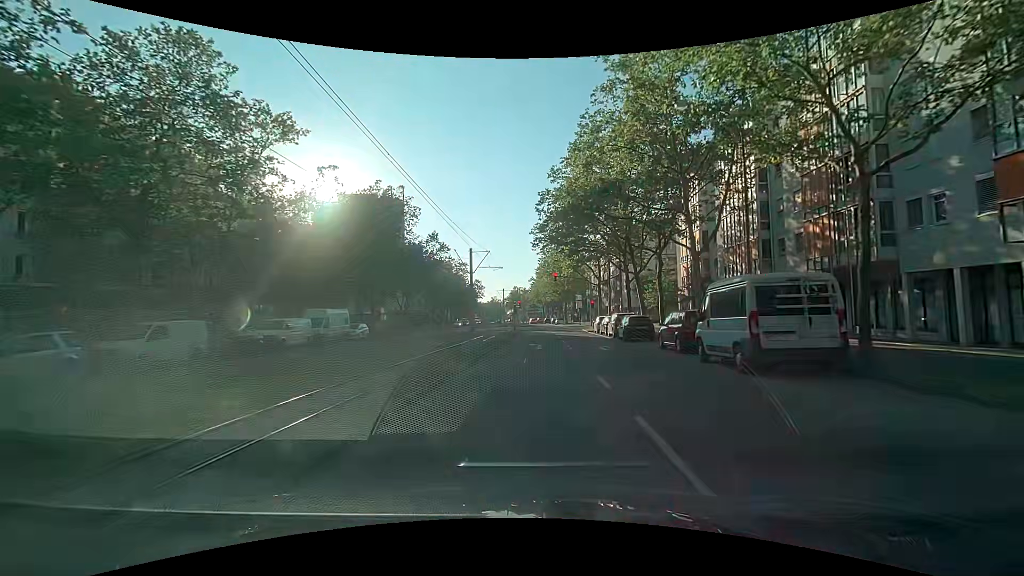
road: tertiary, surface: asphalt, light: Day
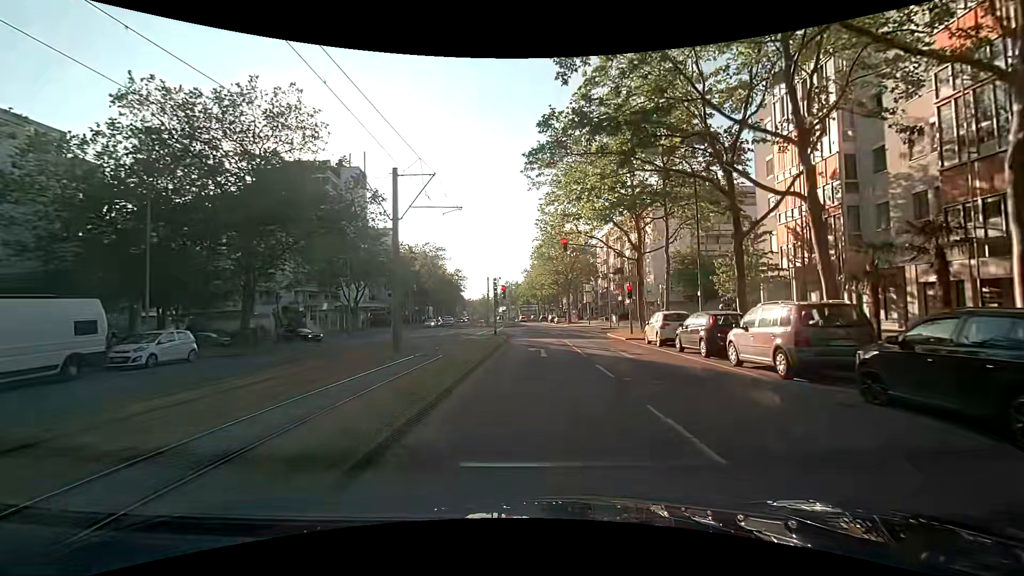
(-0.1, +22.2) m; +1°
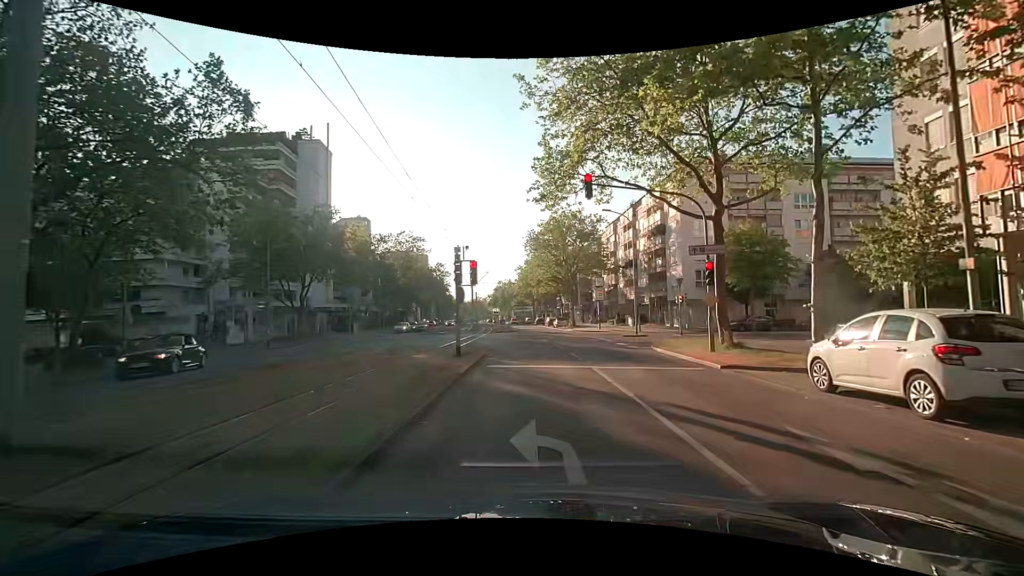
(-0.1, +14.5) m; 0°
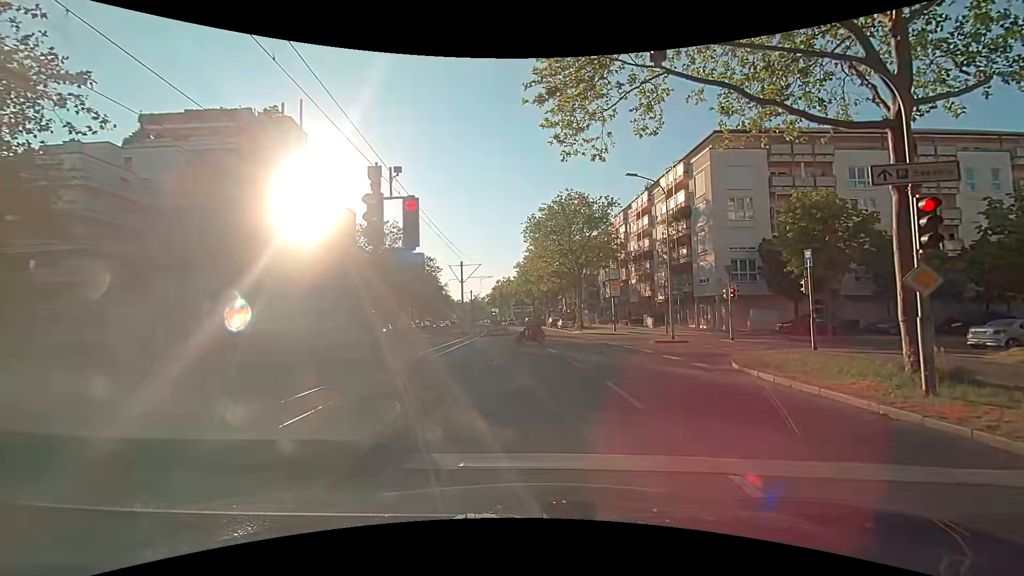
(-0.1, +8.9) m; 0°
